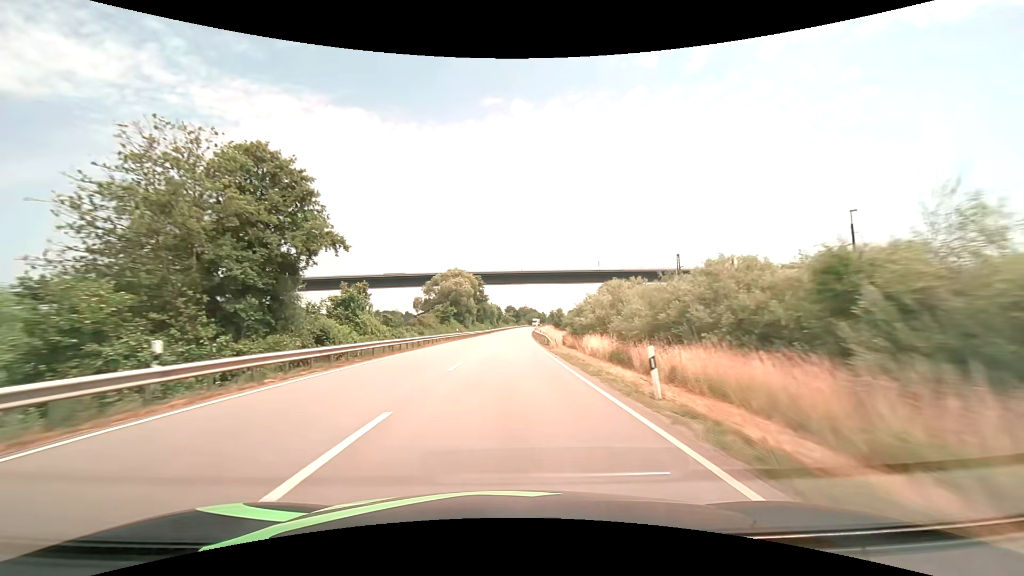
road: primary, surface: asphalt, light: Day
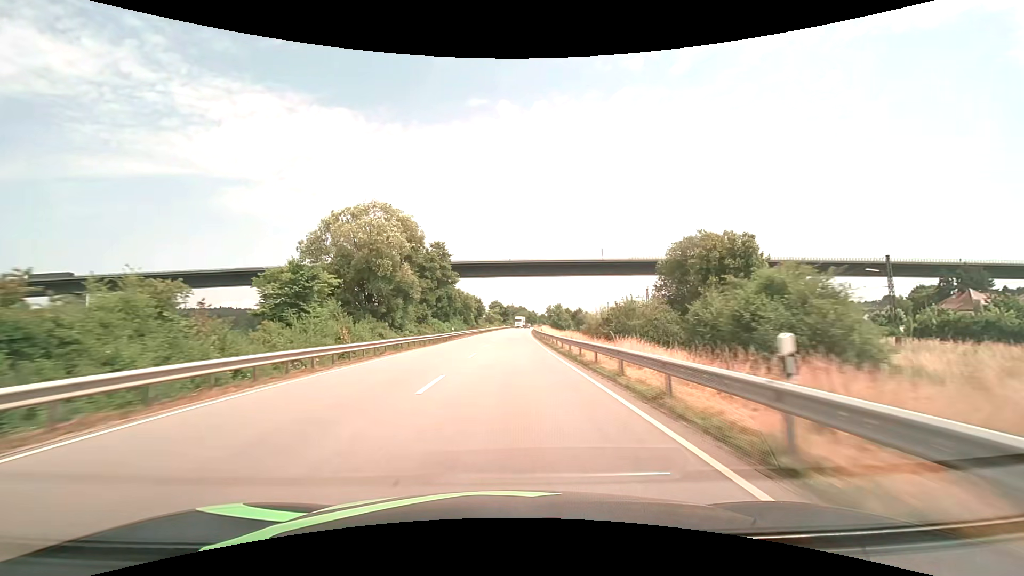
(+0.7, +54.0) m; +2°
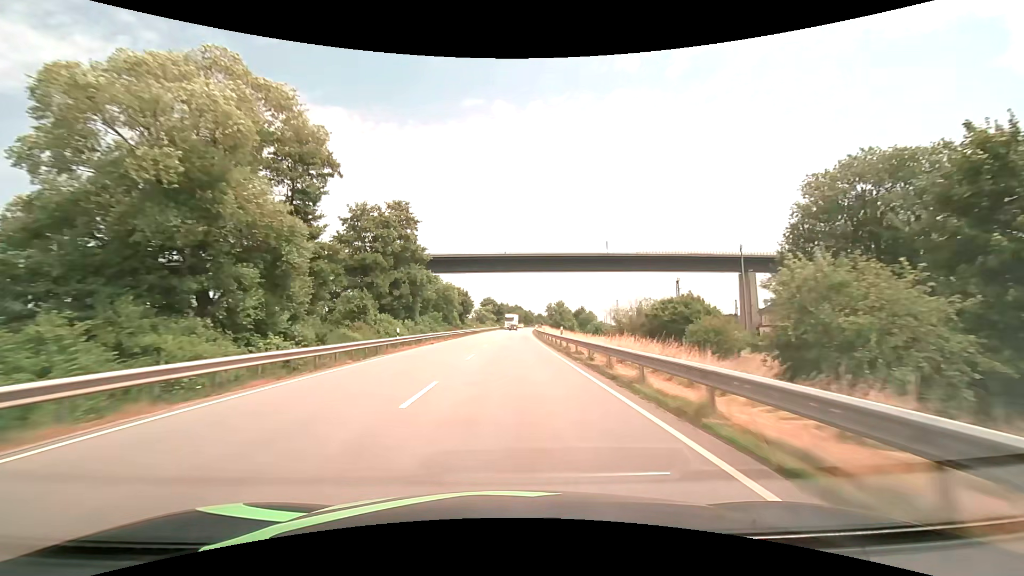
(+0.1, +25.8) m; +1°
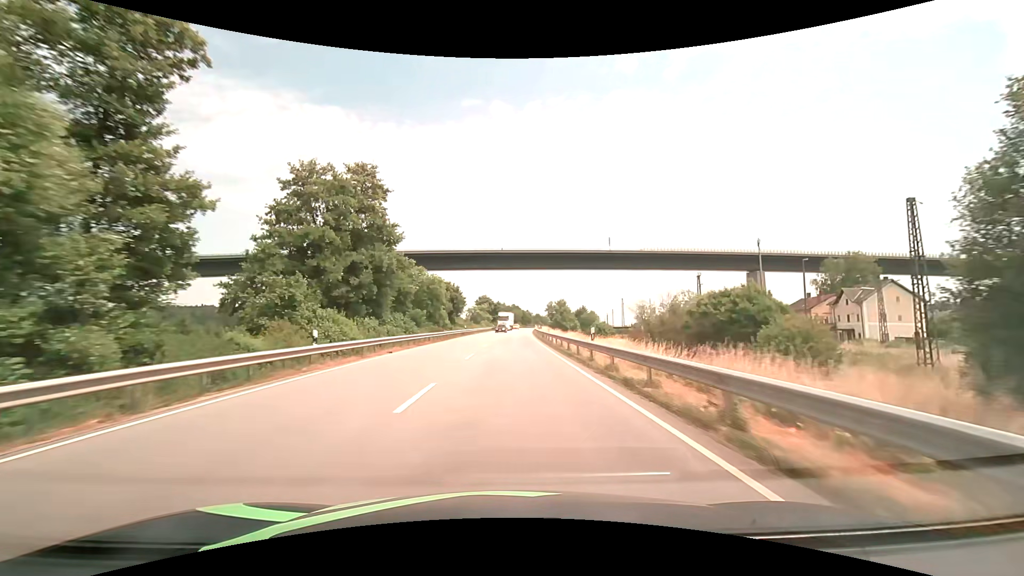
(0.0, +12.4) m; 0°
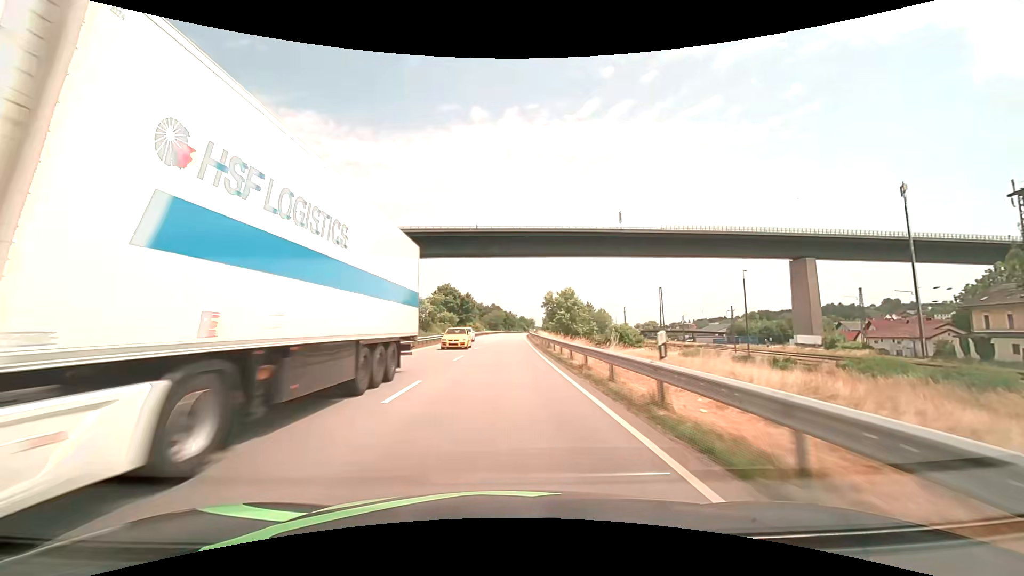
(+1.2, +58.7) m; +2°
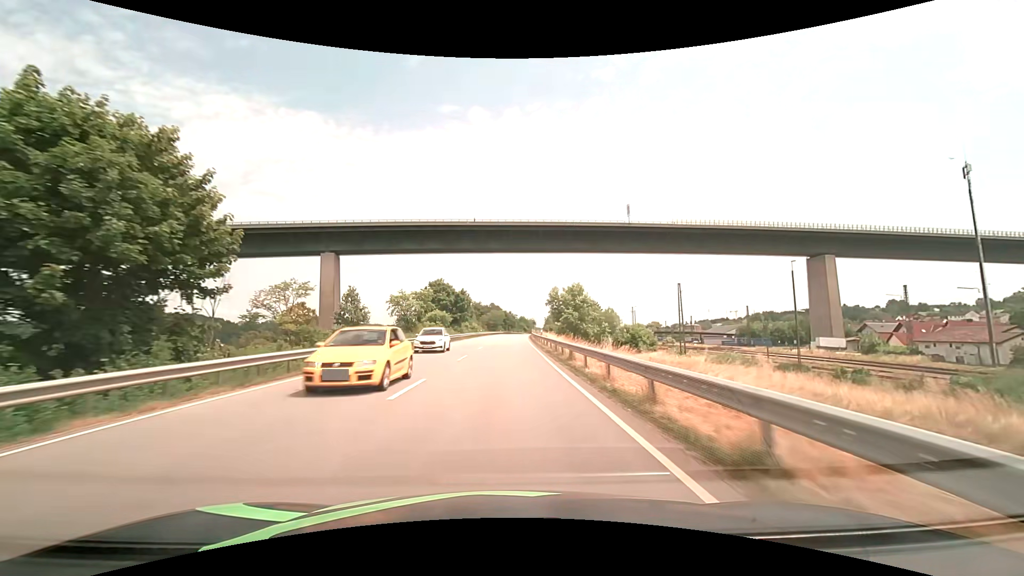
(0.0, +11.5) m; 0°
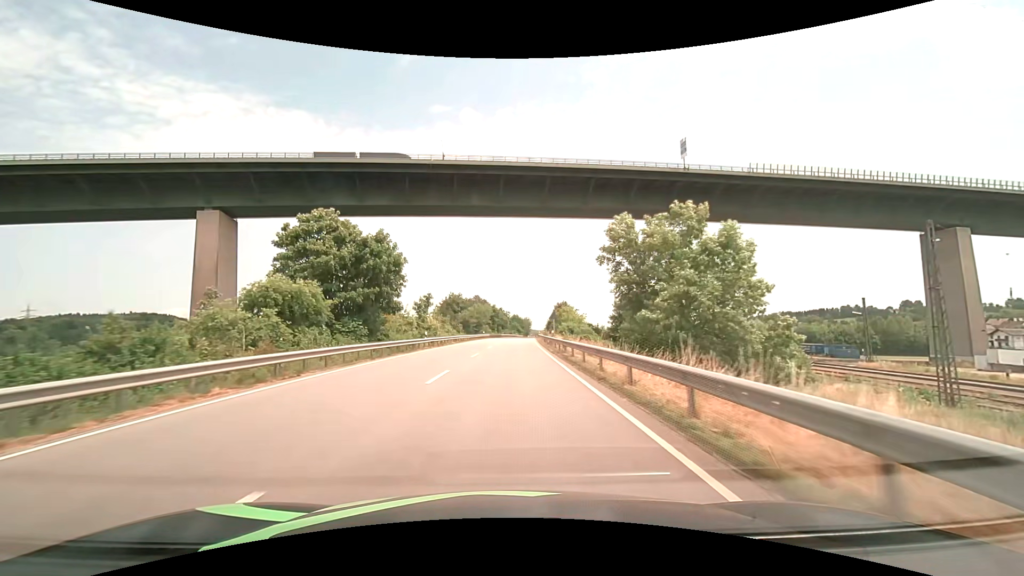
(+0.7, +57.6) m; +1°
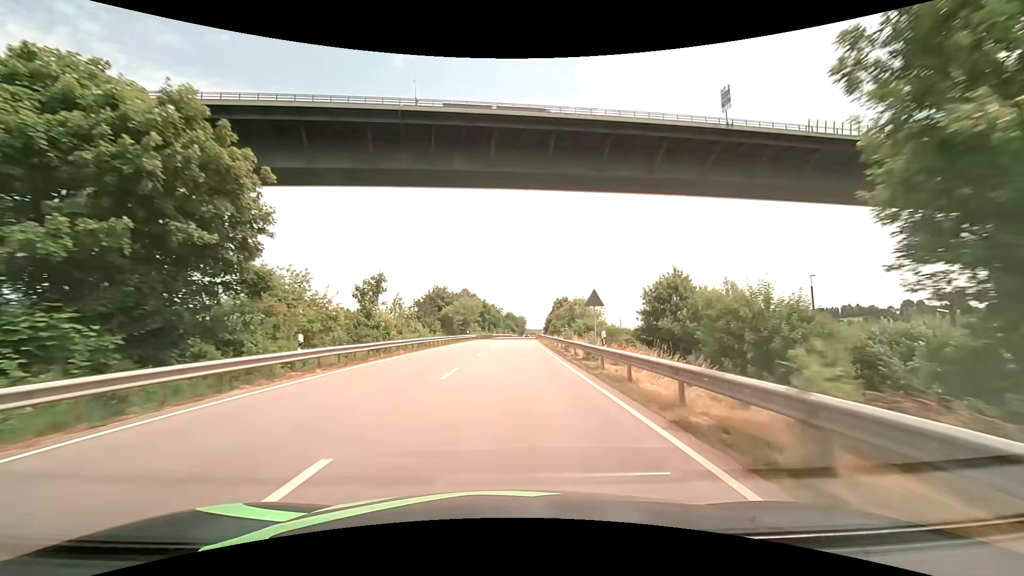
(+0.1, +23.1) m; +1°
(0, +10) (0, +20) (0, +30) (+1, +40) (+1, +50) (+1, +60) (+2, +70) (+2, +80) (+3, +90) (+3, +100) m
